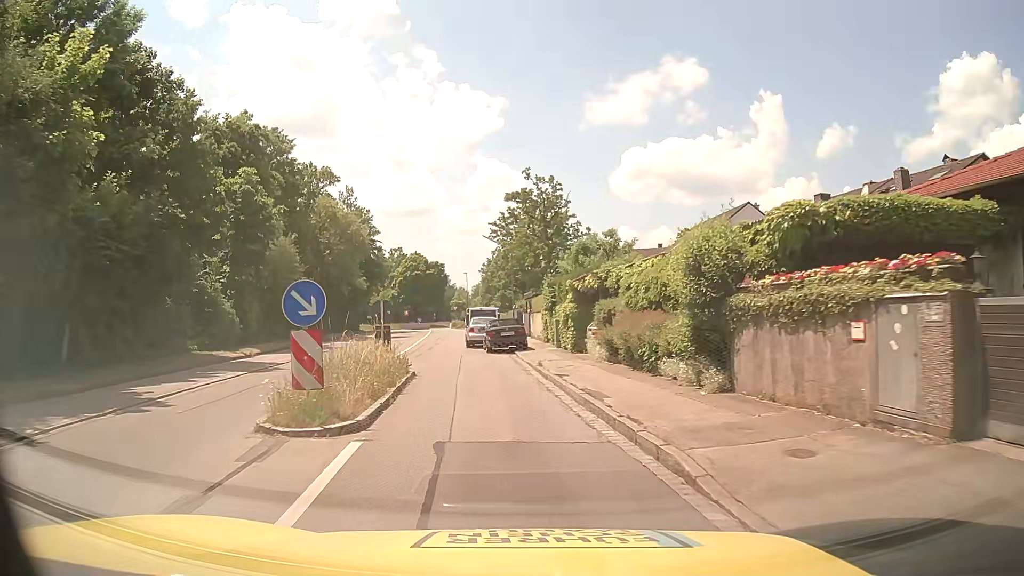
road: tertiary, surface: asphalt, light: Day
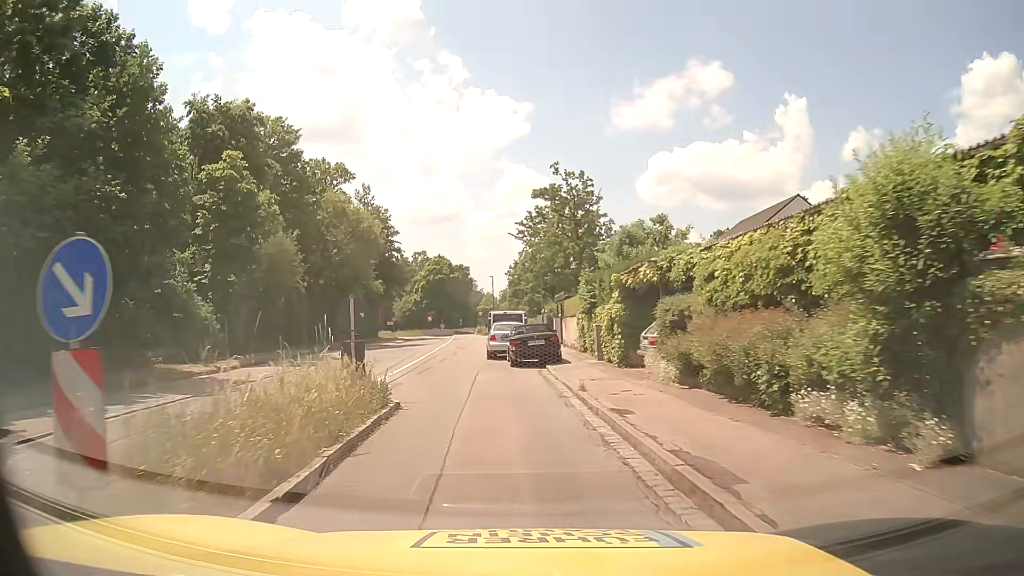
(-0.1, +5.3) m; -3°
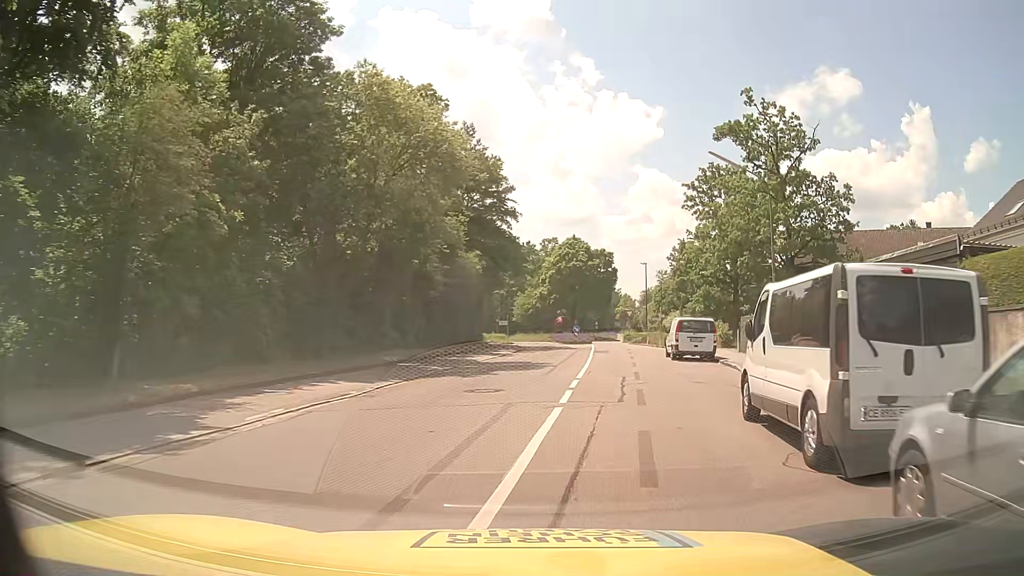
(-3.0, +25.2) m; -12°
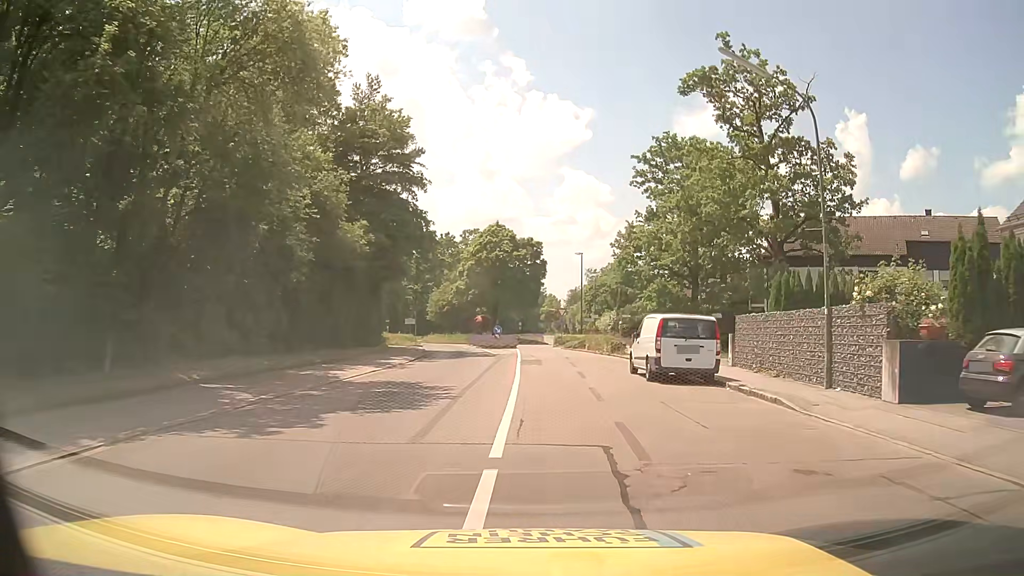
(+0.7, +10.9) m; +7°
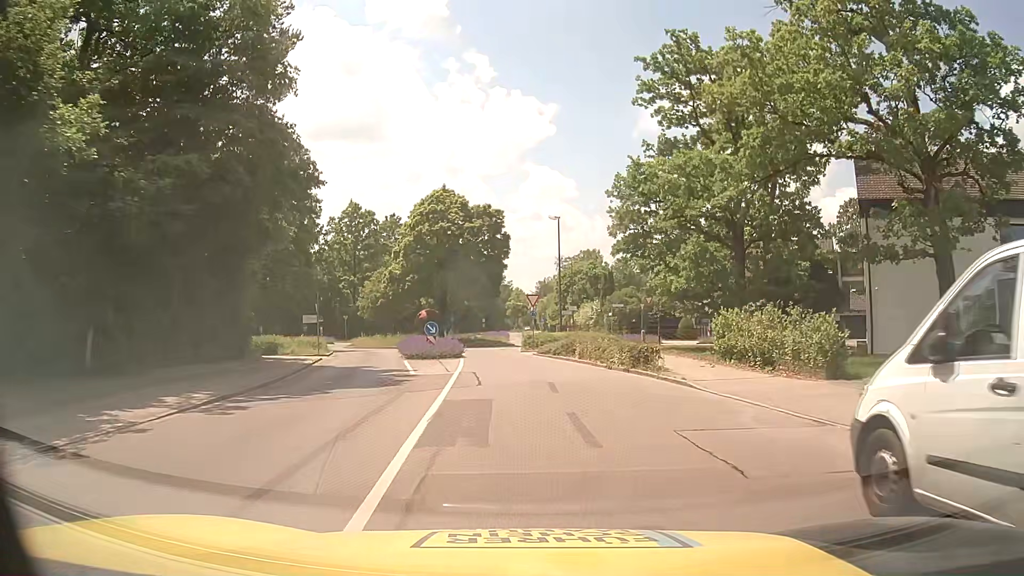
(+0.7, +17.5) m; +3°
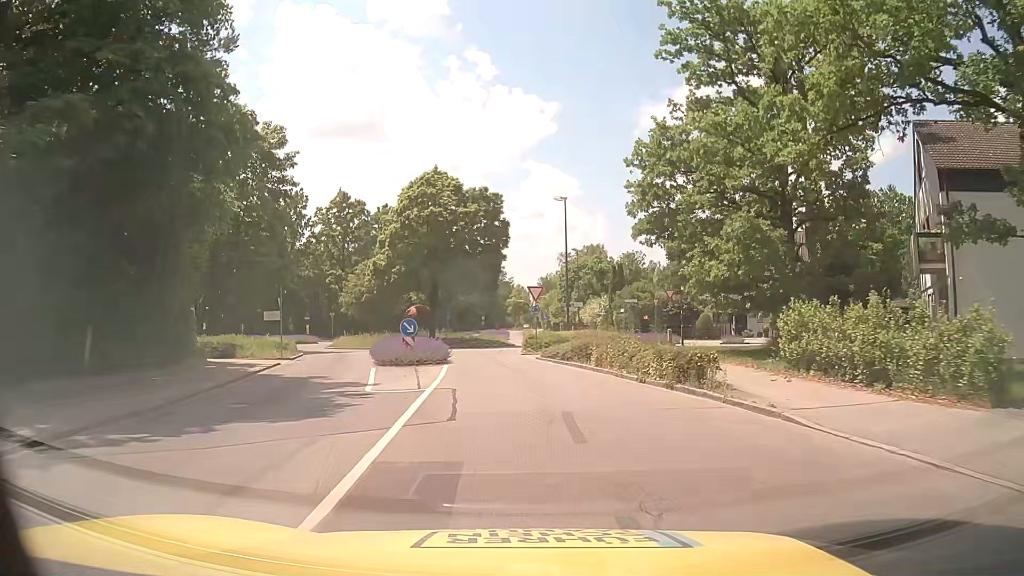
(0.0, +5.8) m; 0°
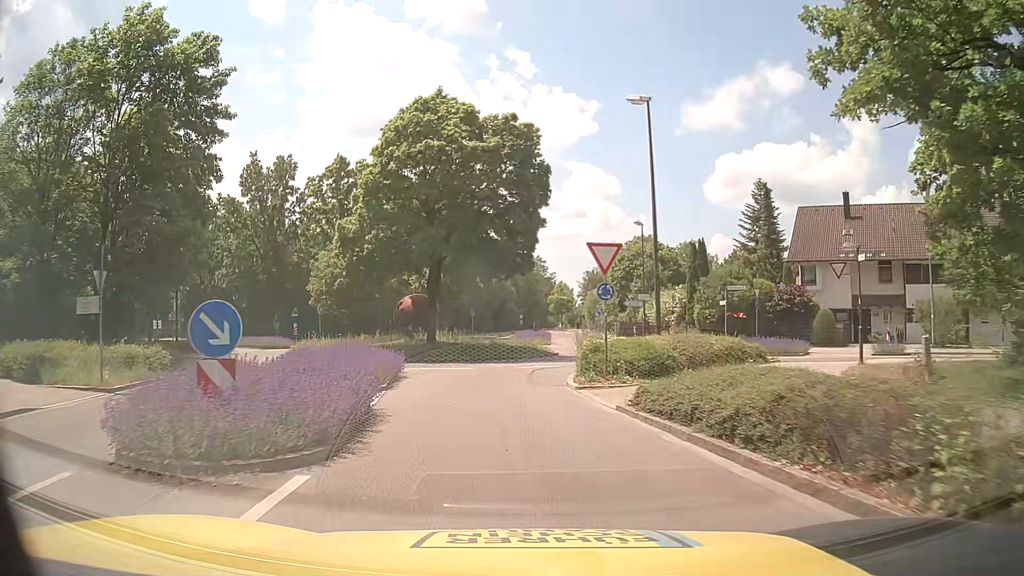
(-0.2, +16.3) m; -3°
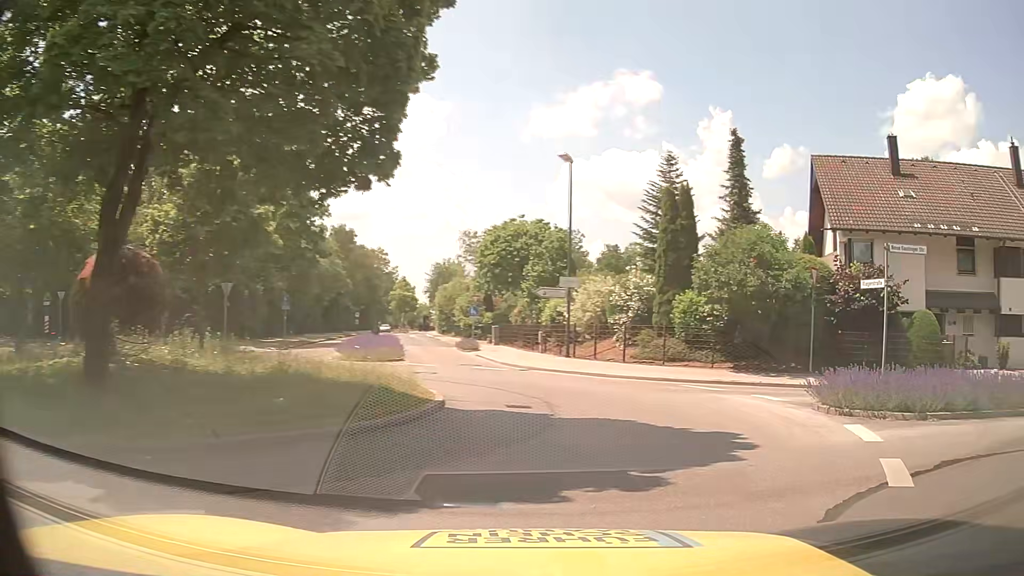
(-0.7, +19.8) m; +12°
(+2, +10) (0, +20) (-2, +29) (-4, +39) (-6, +49) (-8, +59) (-9, +69) (-11, +79) (-12, +89) (-13, +98) m
